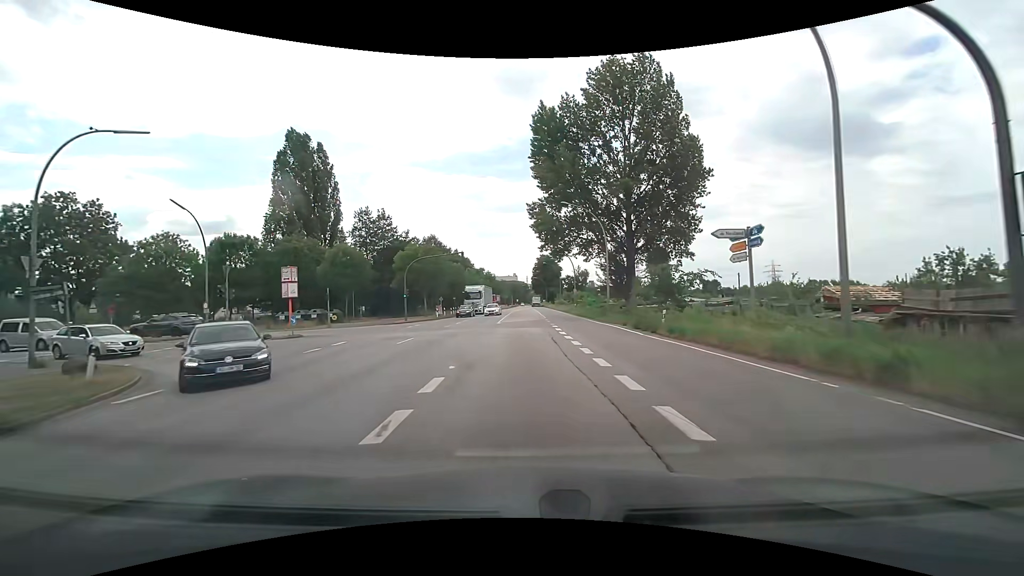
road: secondary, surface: asphalt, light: Day
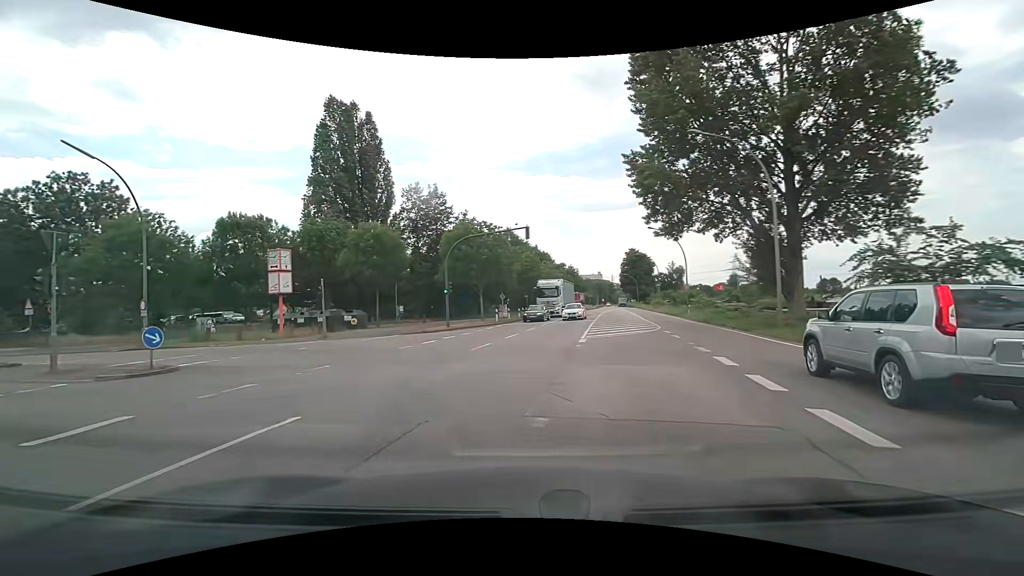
(-0.6, +16.4) m; -10°
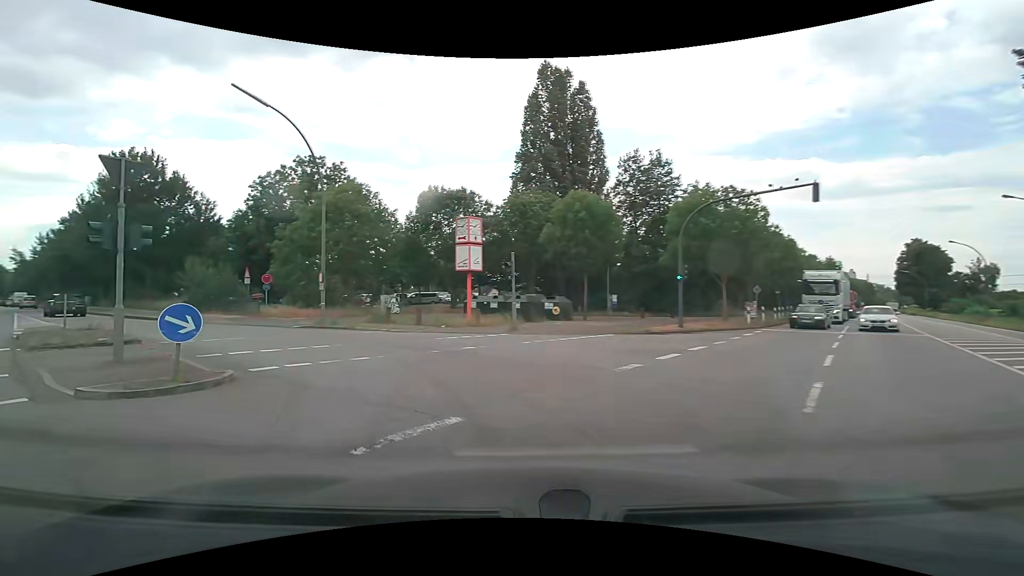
(-1.7, +8.8) m; -22°
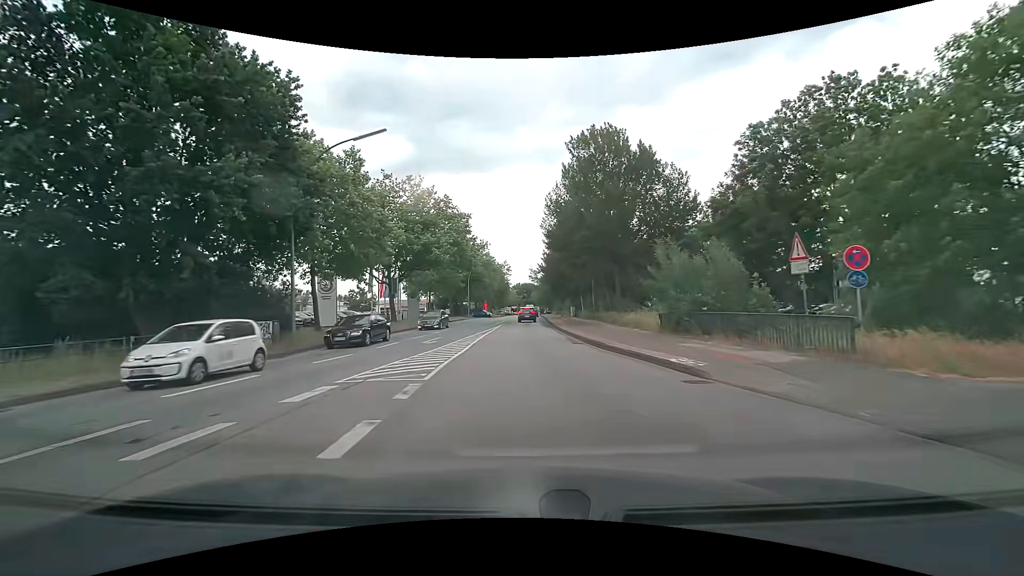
(-11.5, +18.4) m; -50°
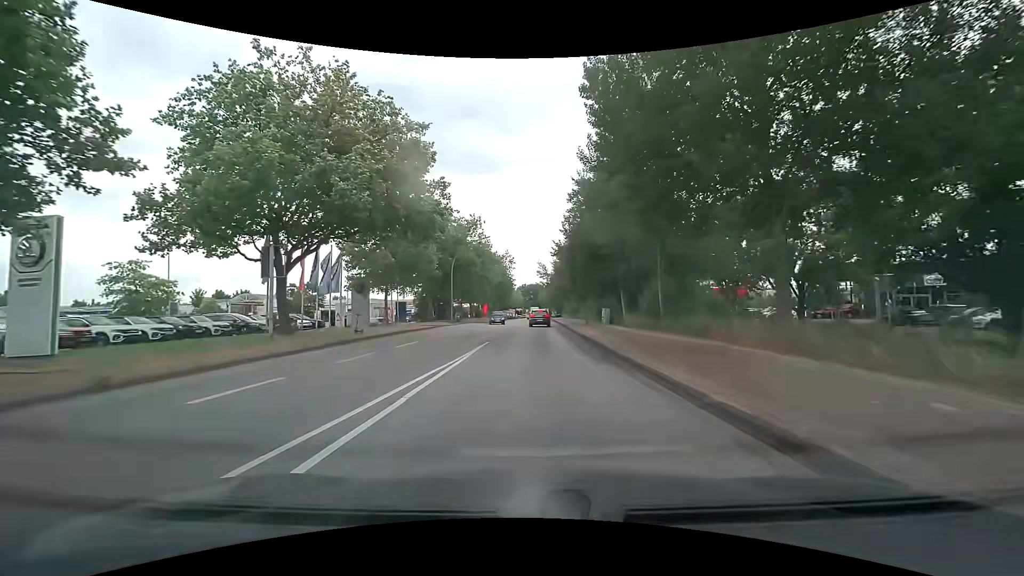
(-0.2, +25.4) m; -1°
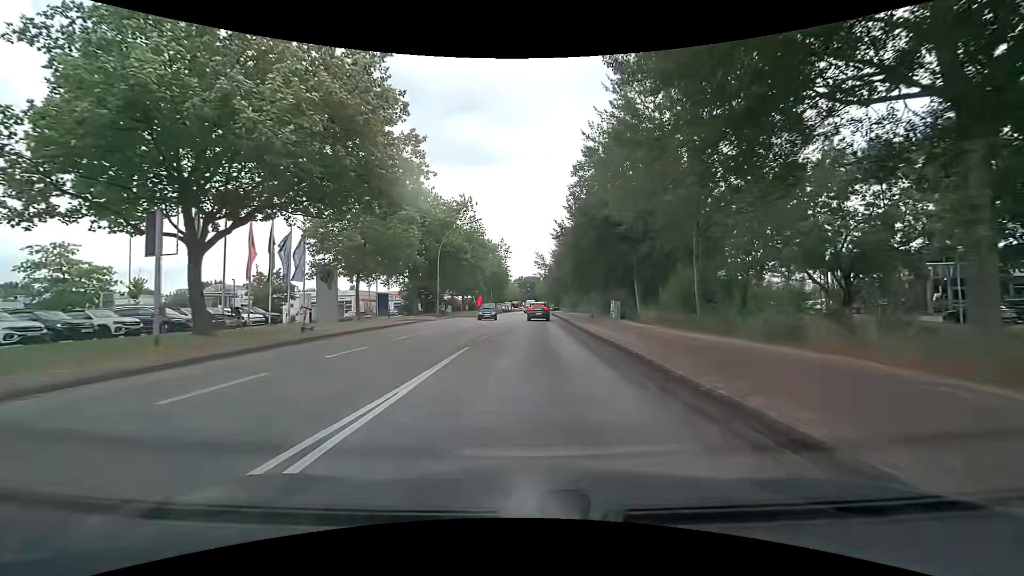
(0.0, +6.9) m; 0°
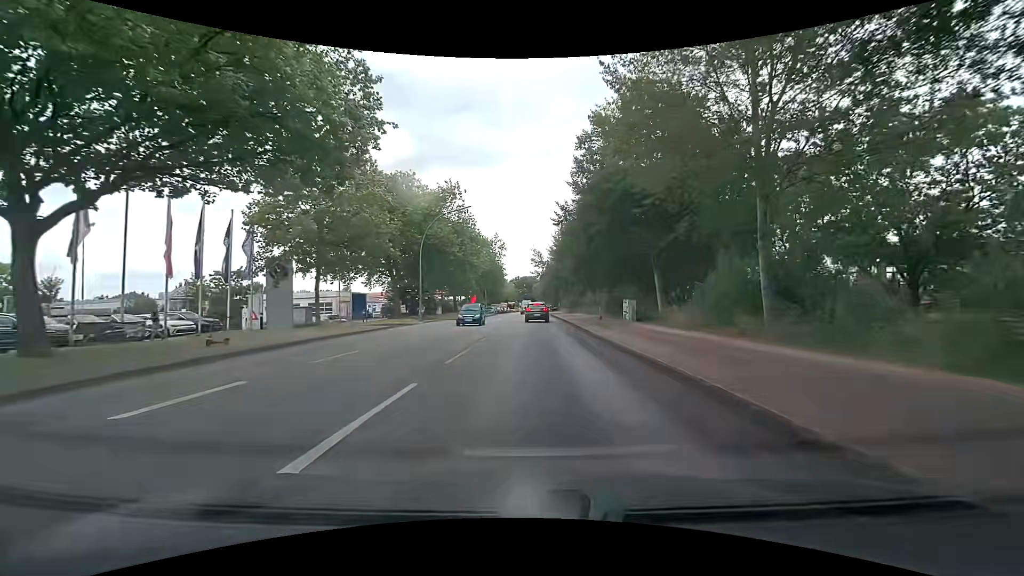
(0.0, +6.9) m; +1°
